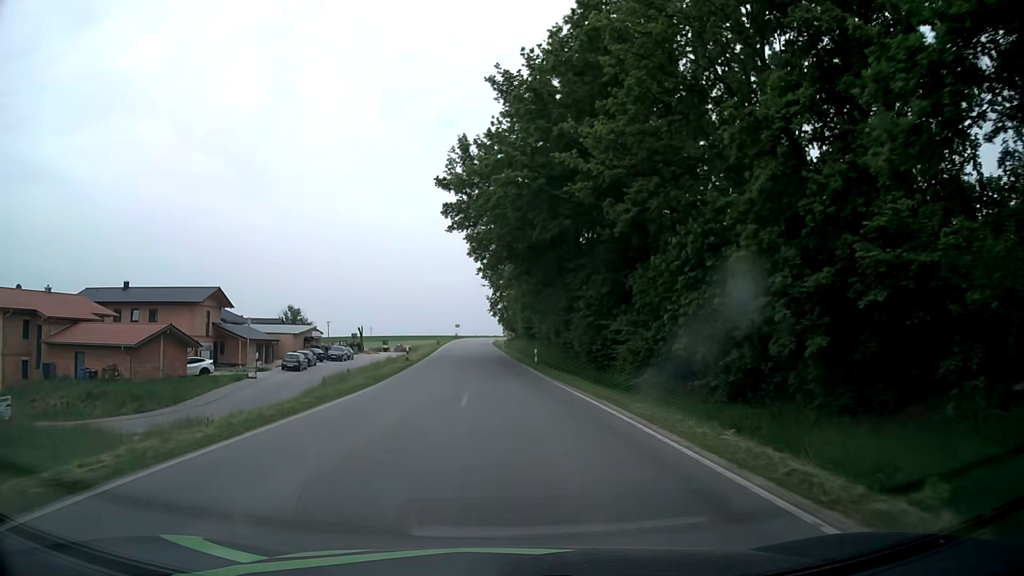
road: tertiary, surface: asphalt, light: Day
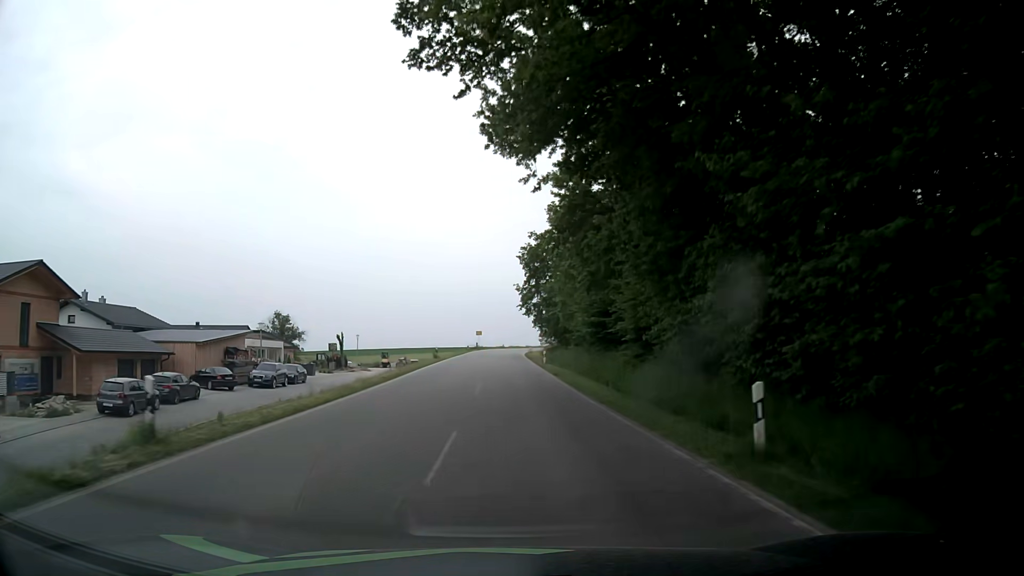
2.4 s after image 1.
(-1.1, +32.3) m; -2°
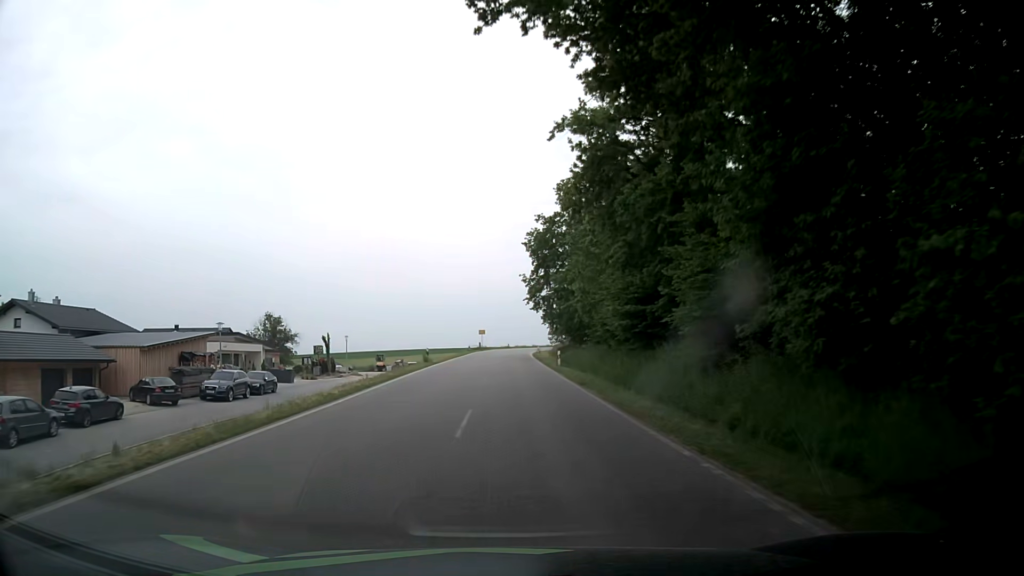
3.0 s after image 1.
(-0.1, +8.6) m; -1°
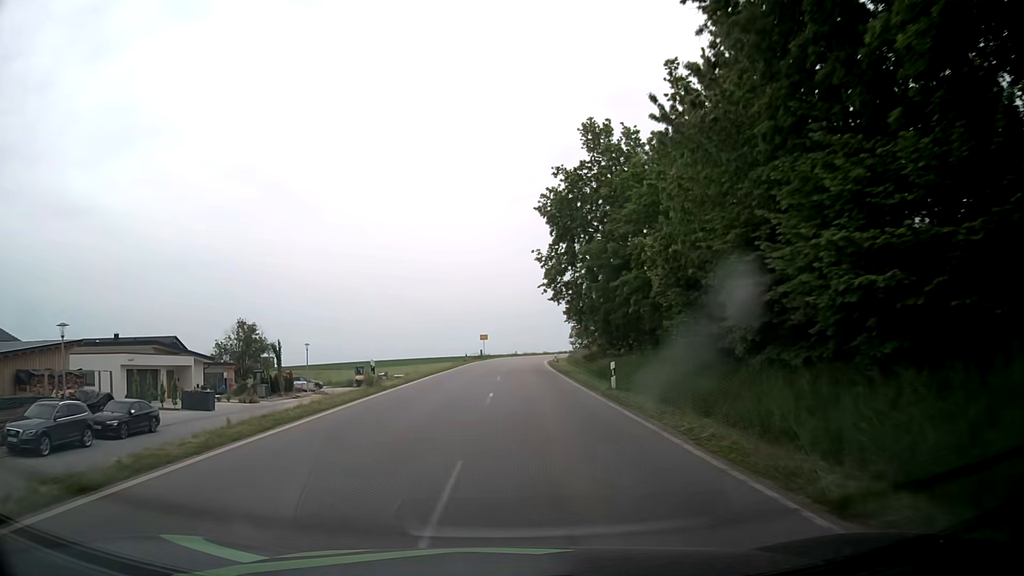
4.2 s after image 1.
(-0.2, +17.9) m; -1°
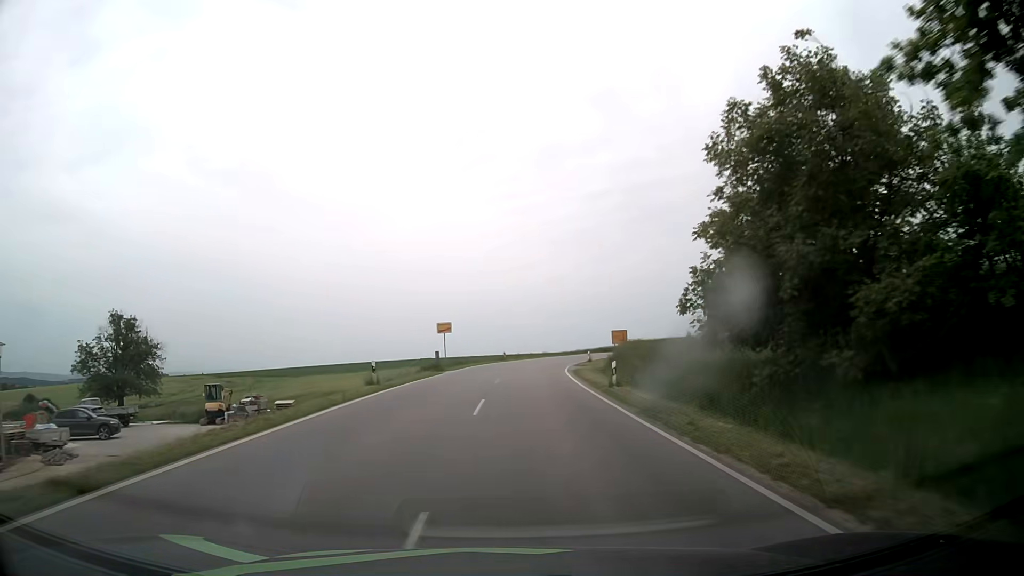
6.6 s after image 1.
(+0.4, +38.7) m; +1°
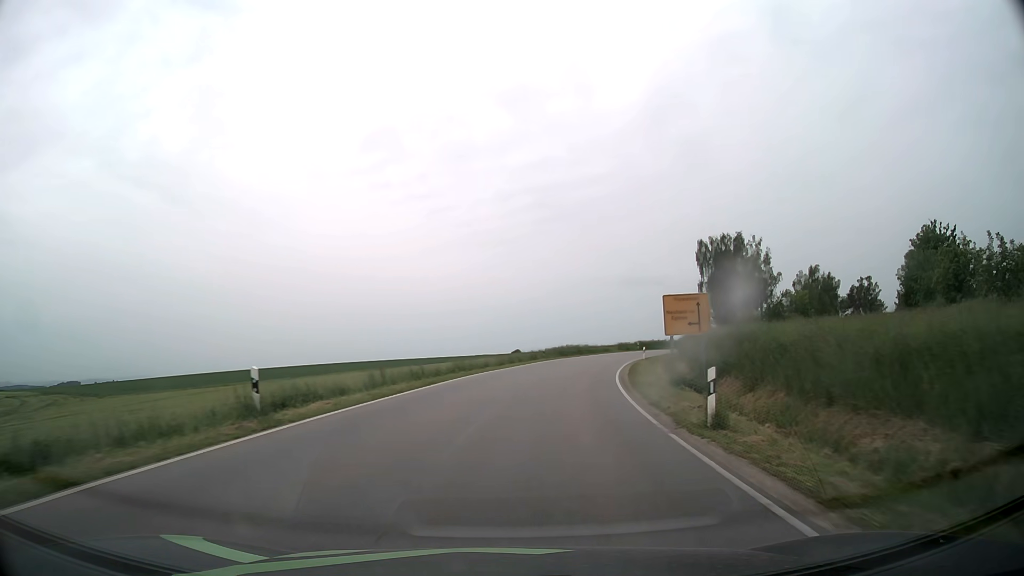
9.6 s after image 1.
(+2.8, +51.4) m; +8°
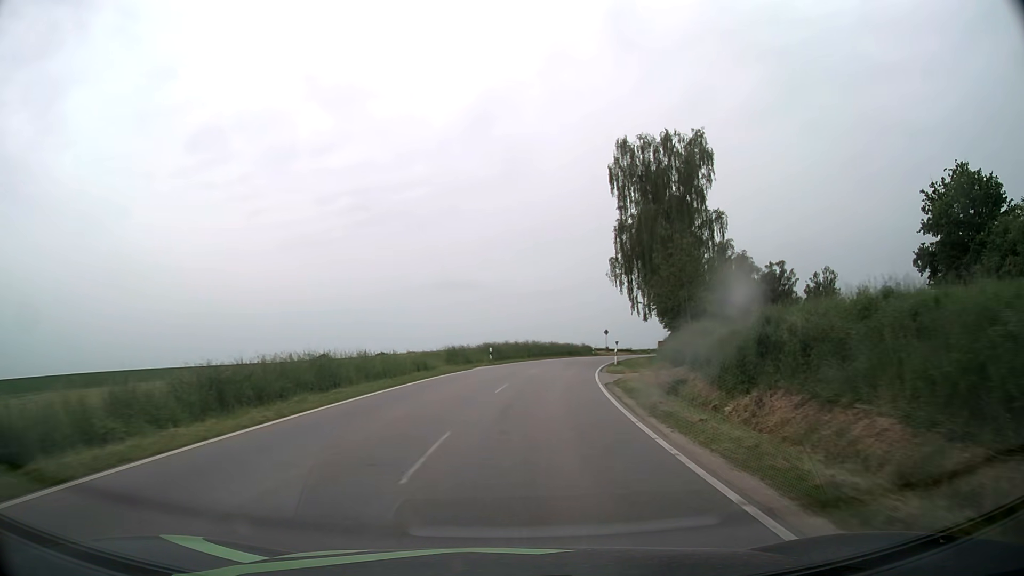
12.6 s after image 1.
(+7.0, +49.6) m; +16°
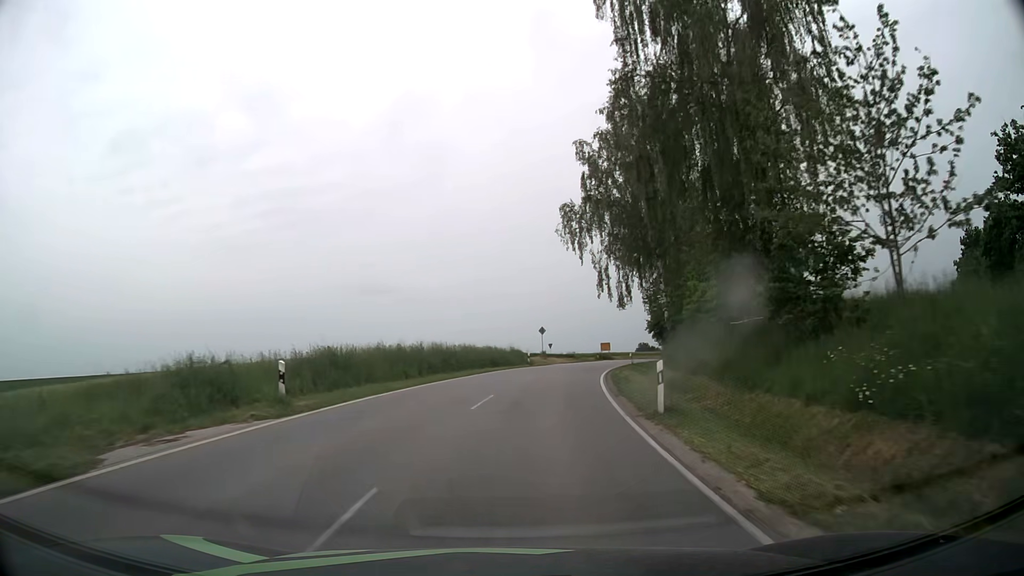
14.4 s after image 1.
(+1.9, +27.7) m; +7°
(0, +10) (+1, +20) (+2, +30) (+4, +40) (+6, +49) (+9, +59) (+12, +68) (+16, +78) (+18, +88) (+14, +97) m
